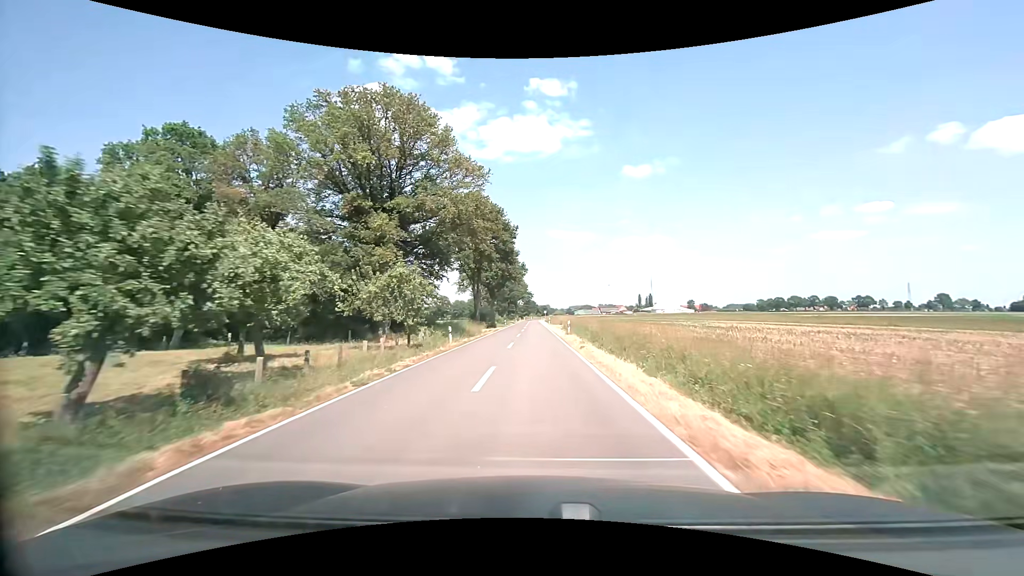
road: secondary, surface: asphalt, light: Day
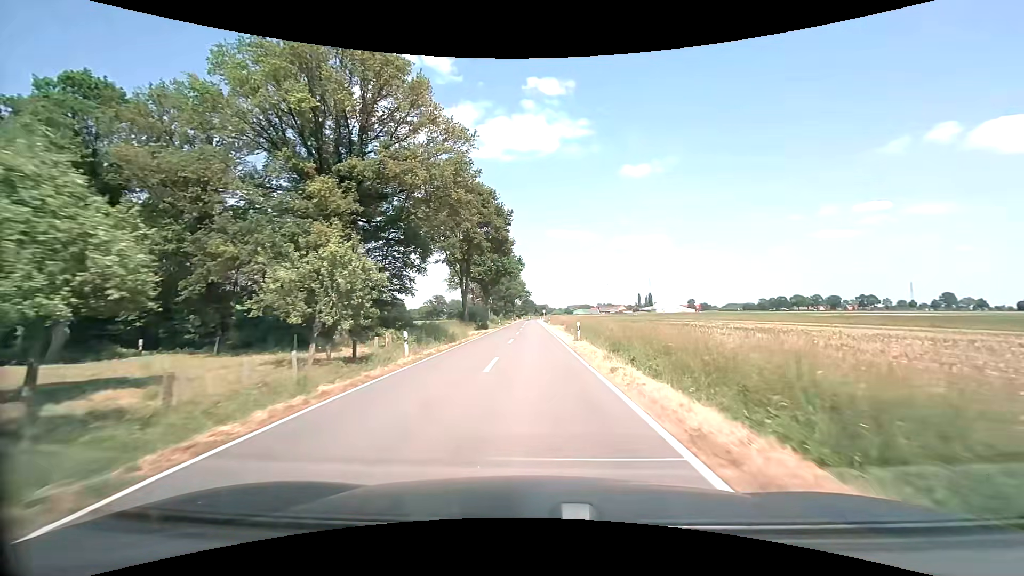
(0.0, +9.1) m; 0°
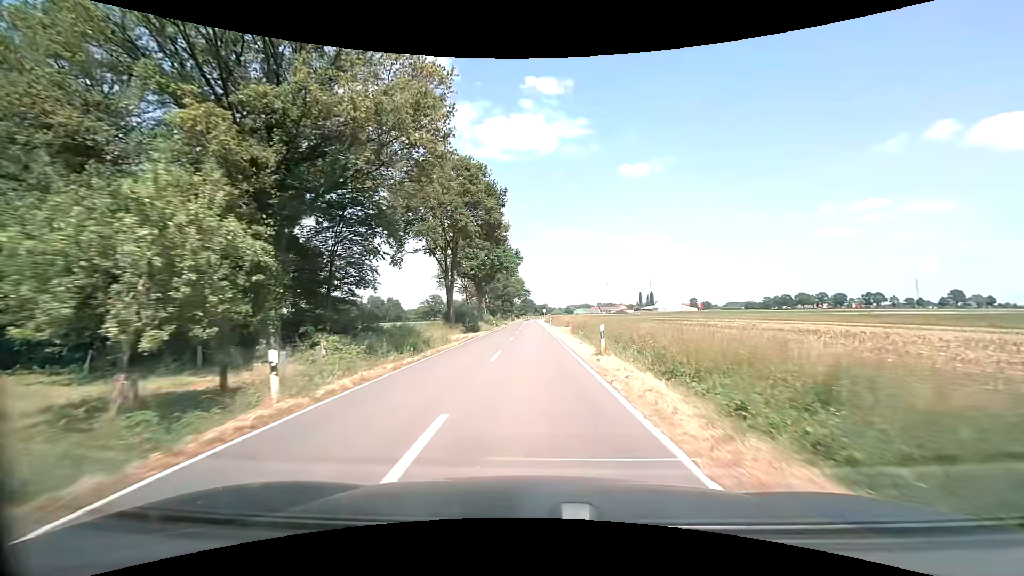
(0.0, +9.3) m; 0°
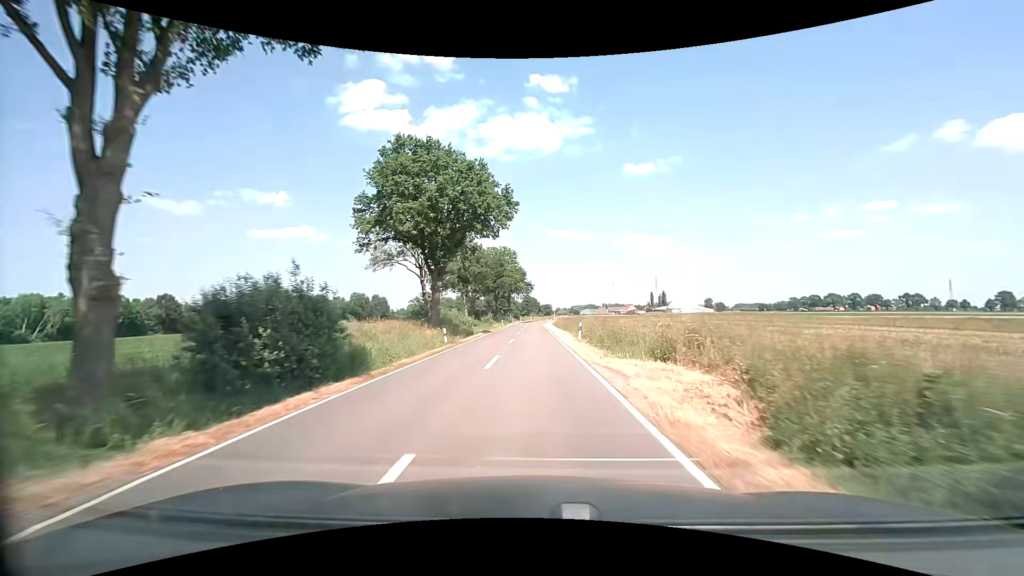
(-0.3, +38.2) m; -1°
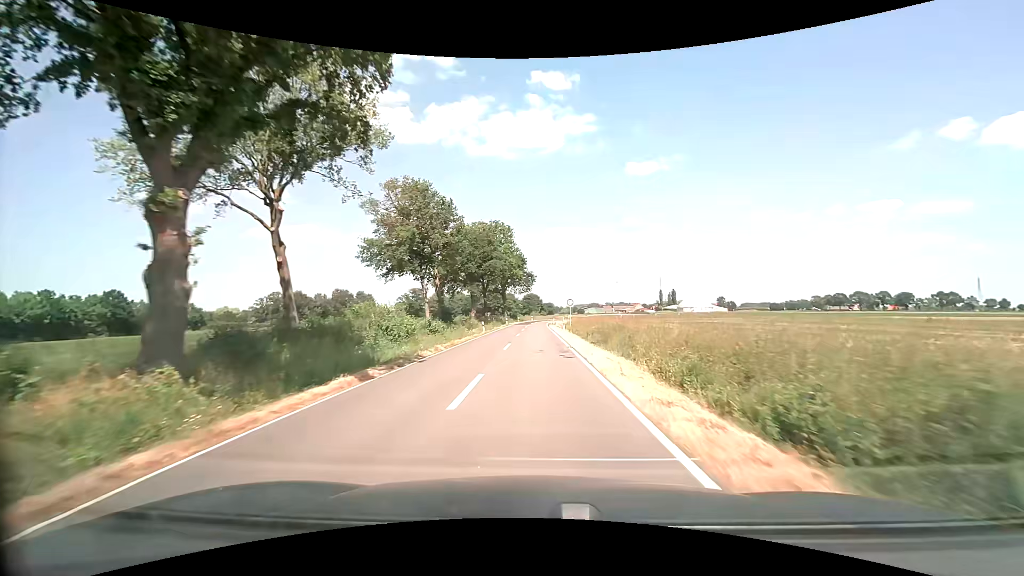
(0.0, +29.7) m; 0°
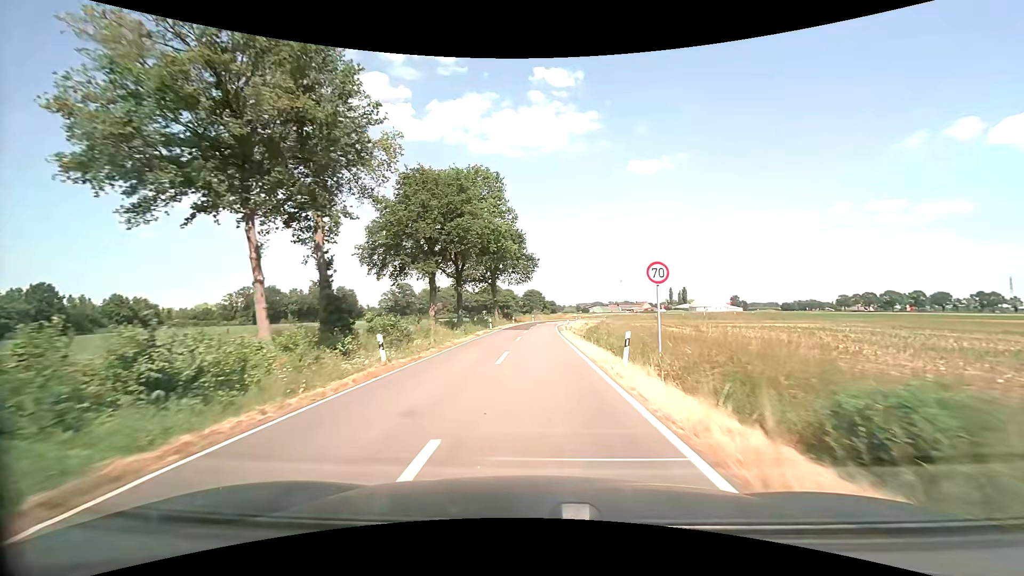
(0.0, +30.0) m; 0°
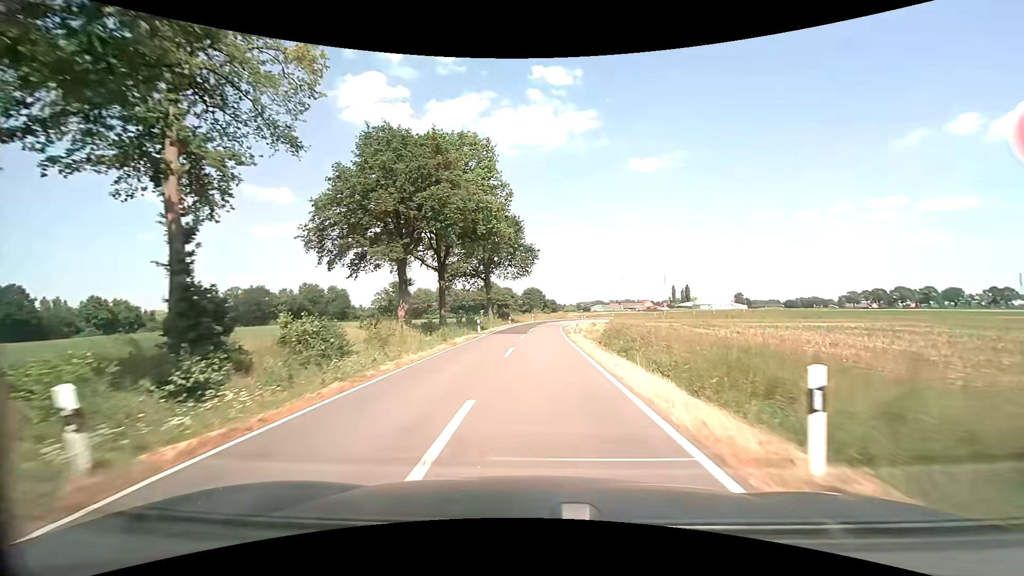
(0.0, +9.8) m; 0°
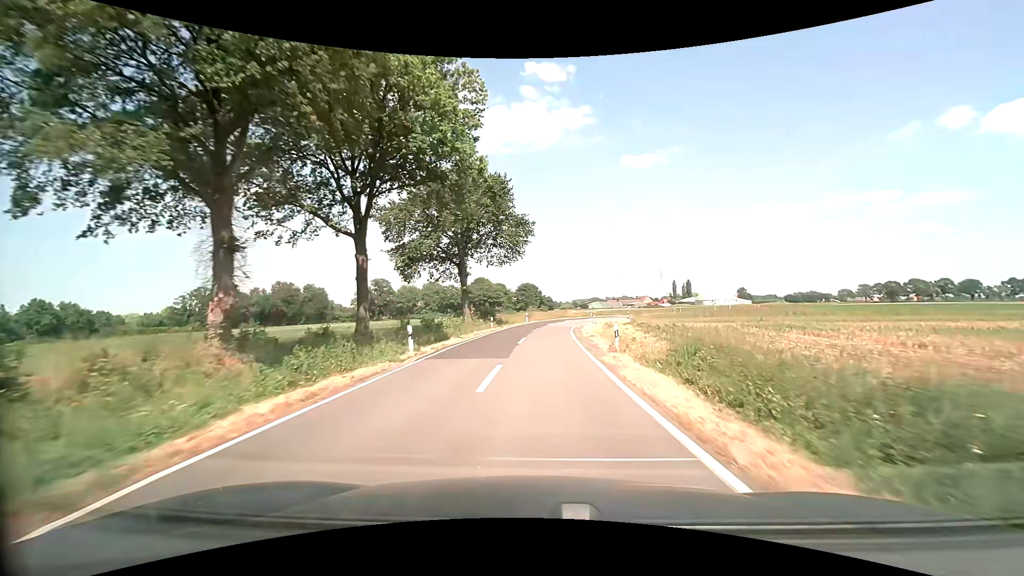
(+0.1, +19.0) m; 0°
(0, +10) (0, +20) (+1, +30) (+2, +40) (+3, +50) (+5, +60) (+8, +69) (+12, +78) (+17, +87) (+23, +95) m
